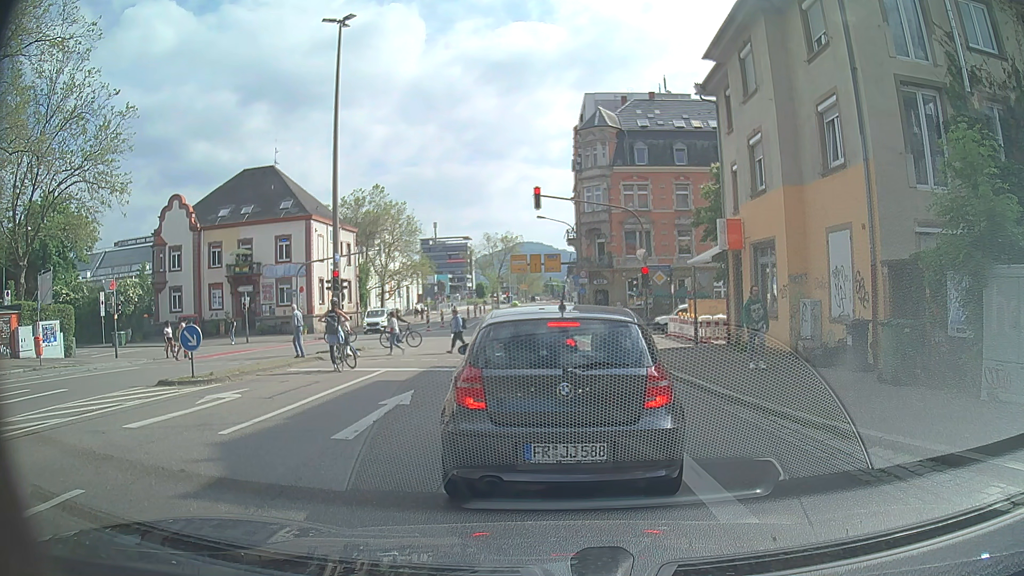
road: secondary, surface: asphalt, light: Day
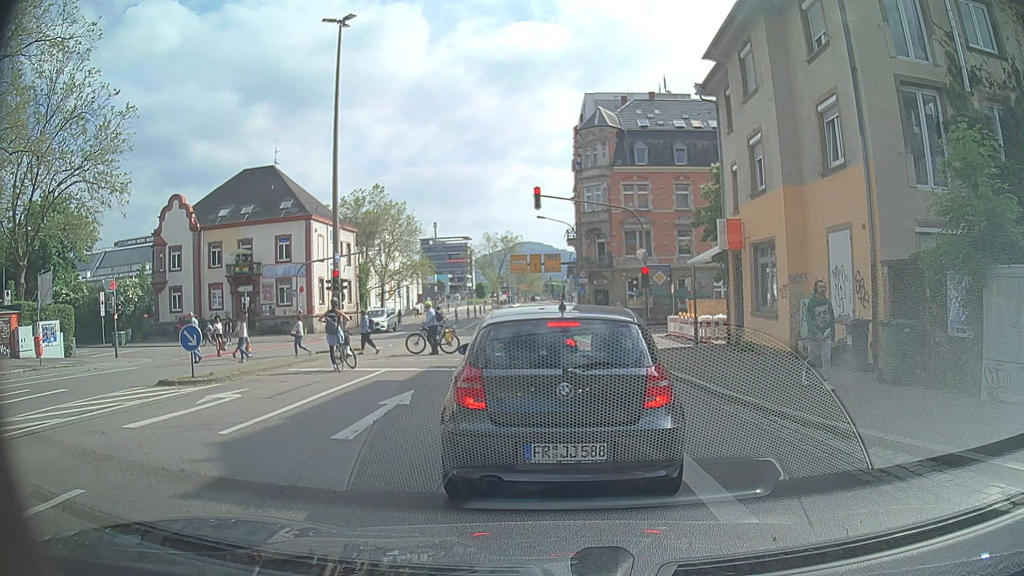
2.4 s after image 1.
(0.0, 0.0) m; 0°
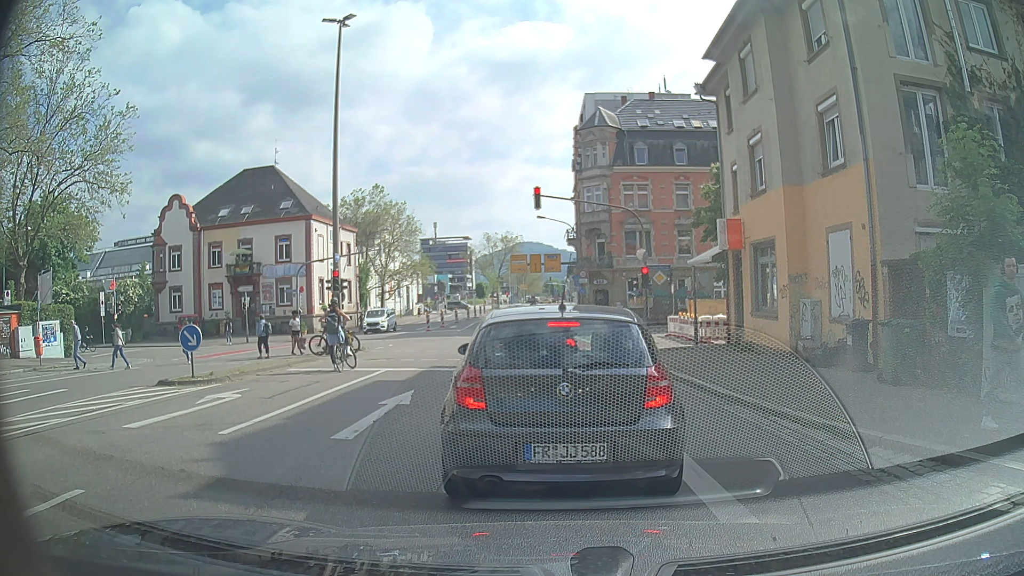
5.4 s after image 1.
(0.0, 0.0) m; 0°
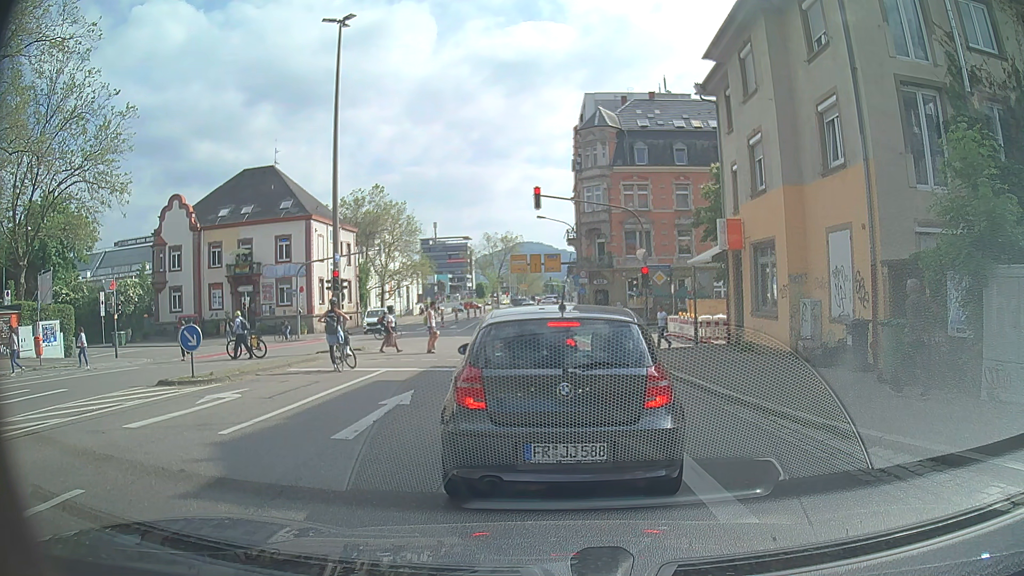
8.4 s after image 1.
(0.0, 0.0) m; 0°
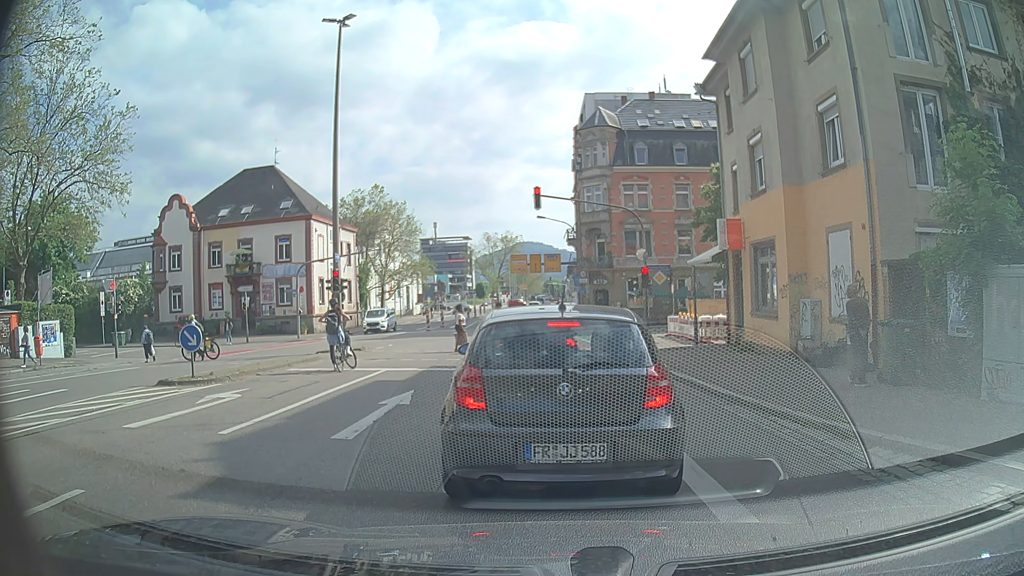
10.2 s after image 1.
(0.0, 0.0) m; 0°
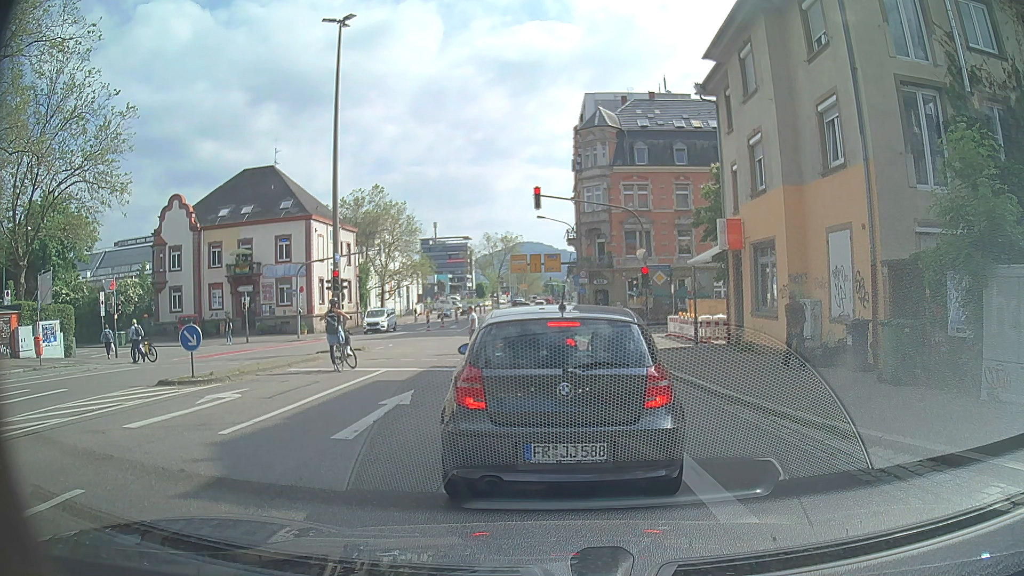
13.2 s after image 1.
(0.0, 0.0) m; 0°
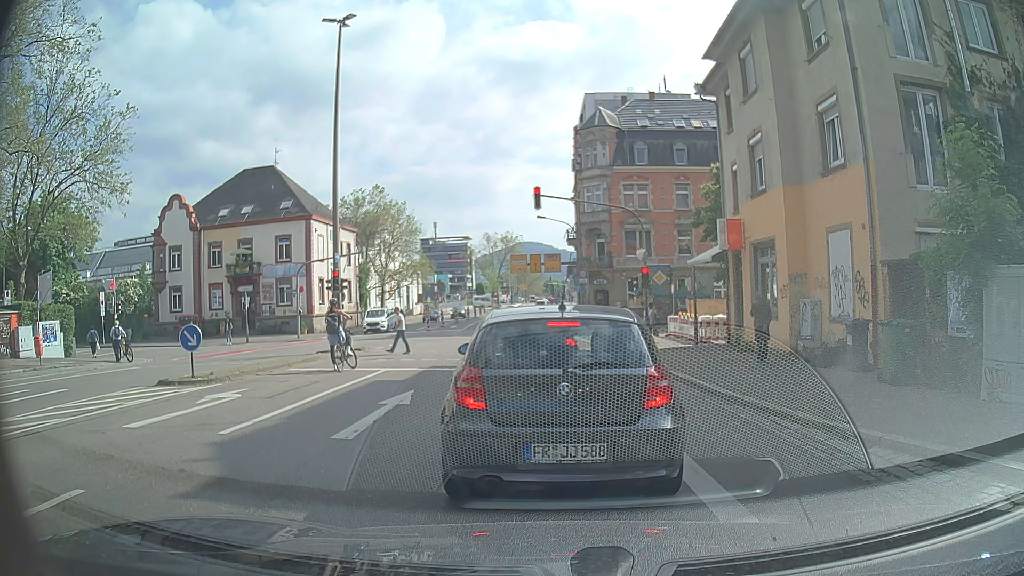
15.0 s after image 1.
(0.0, 0.0) m; 0°
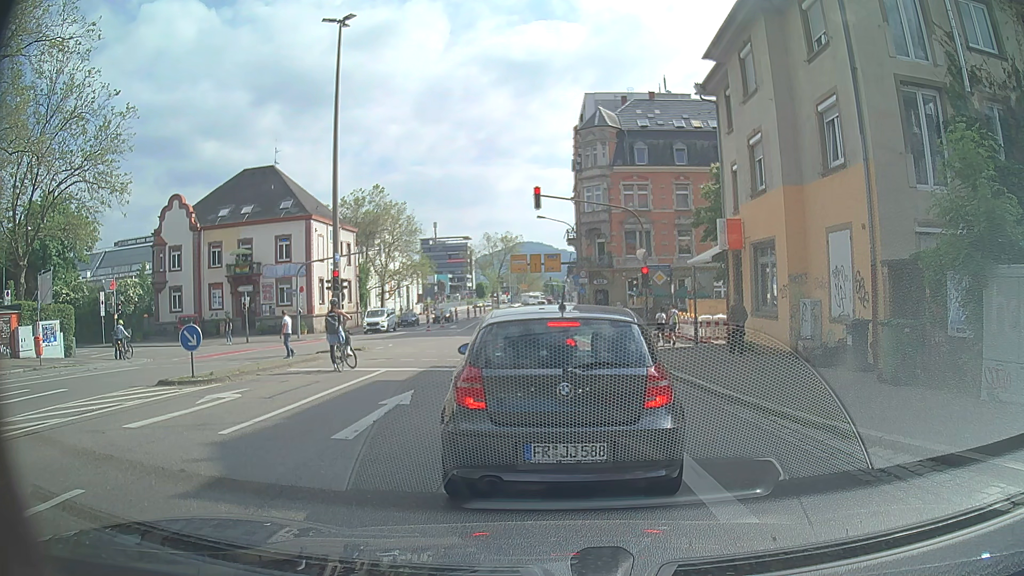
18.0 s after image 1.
(0.0, 0.0) m; 0°
(0, +10) (+1, +20) (+1, +30) (+1, +40) (+1, +50) (+1, +60) (+2, +70) (+2, +80) (+3, +90) (+4, +100) m
